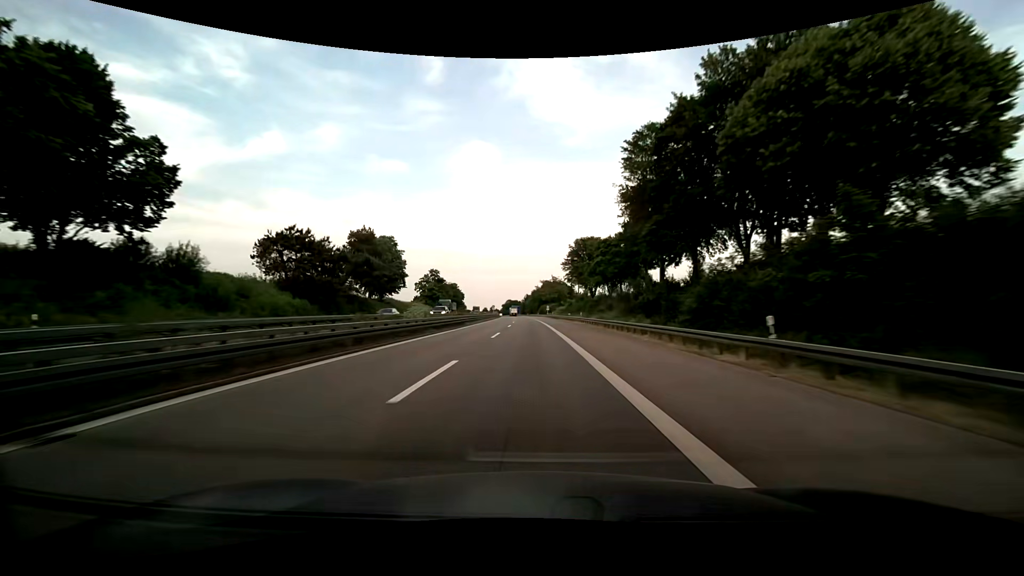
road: motorway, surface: asphalt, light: Day
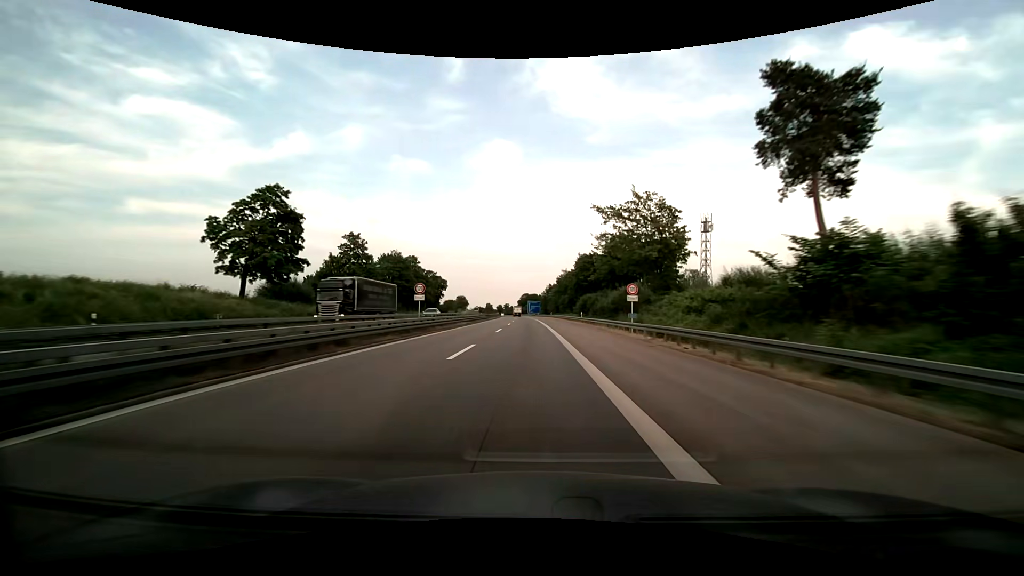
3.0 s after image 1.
(-1.4, +101.9) m; -2°
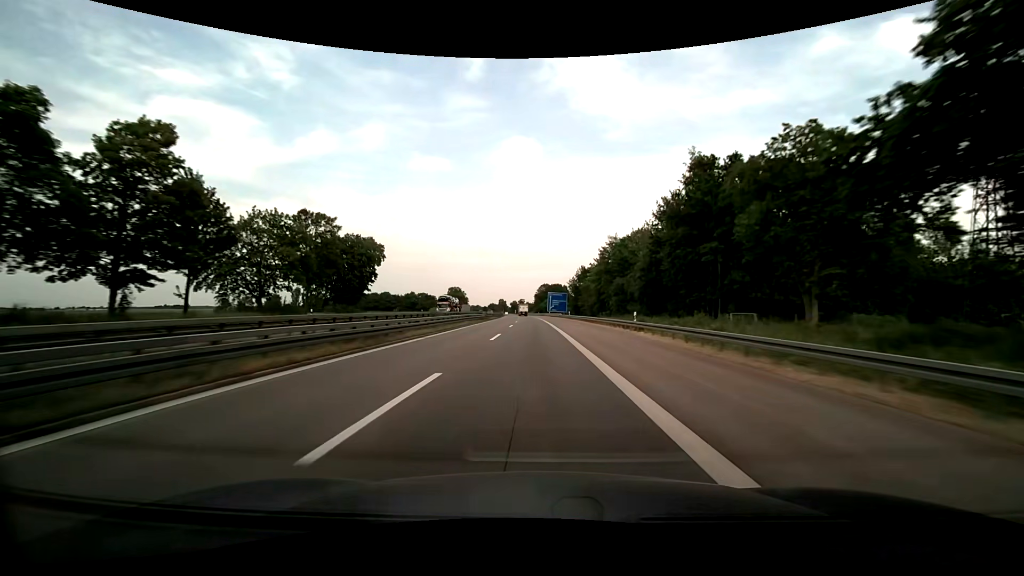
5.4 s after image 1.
(-1.6, +81.4) m; -2°
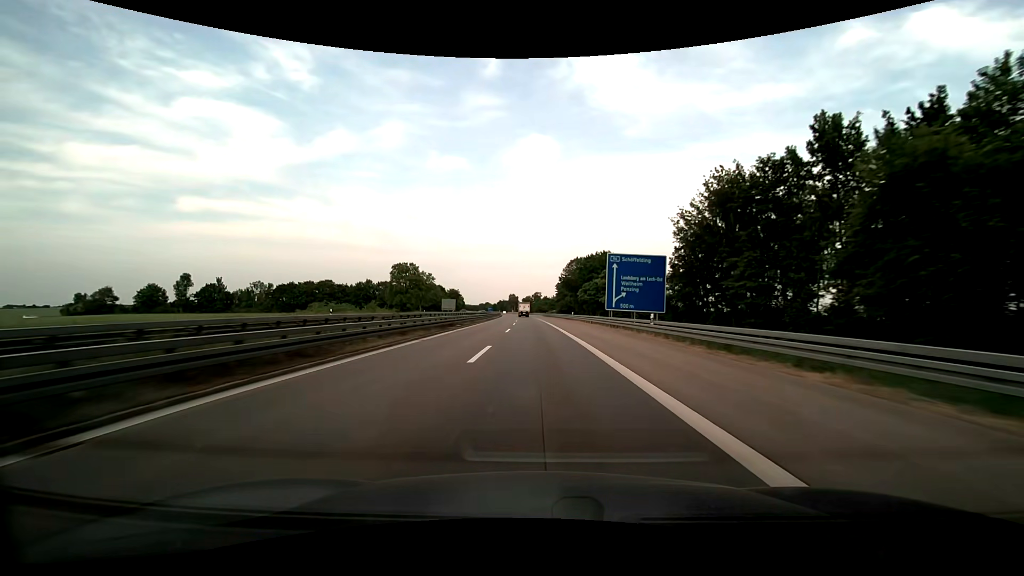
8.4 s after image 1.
(-1.5, +99.8) m; -2°
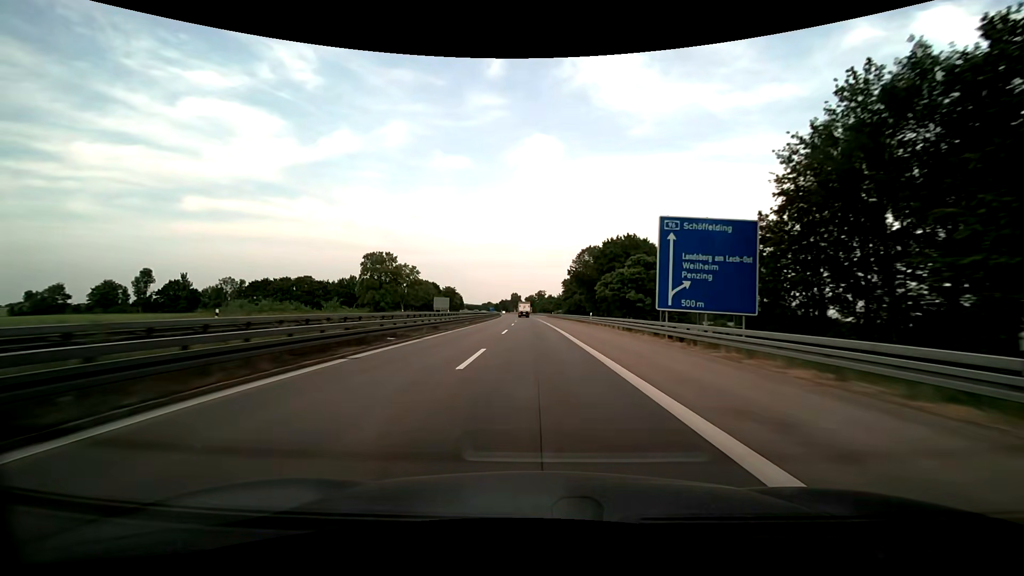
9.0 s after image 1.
(-0.1, +19.7) m; 0°
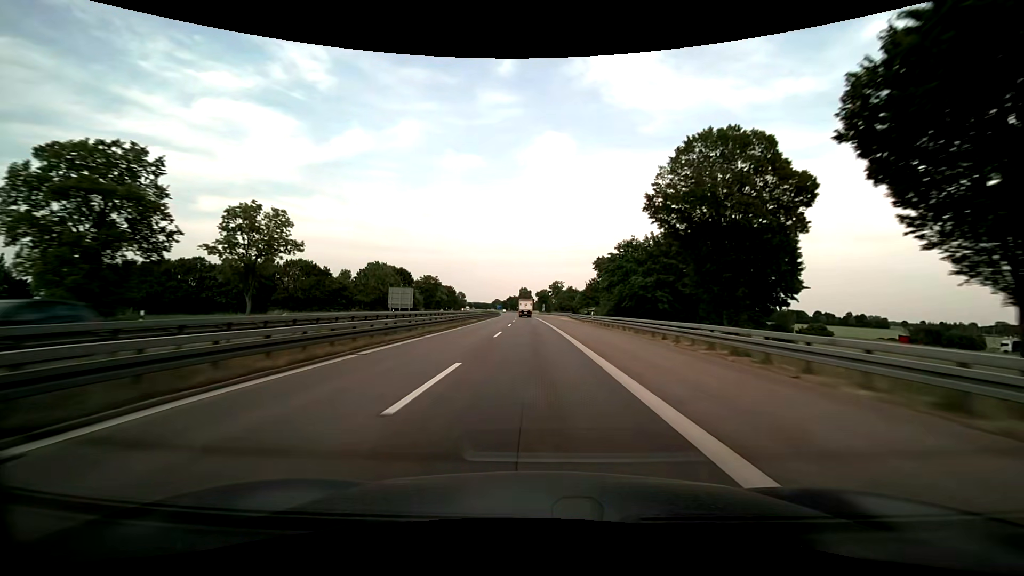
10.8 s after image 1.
(-0.8, +59.0) m; -1°
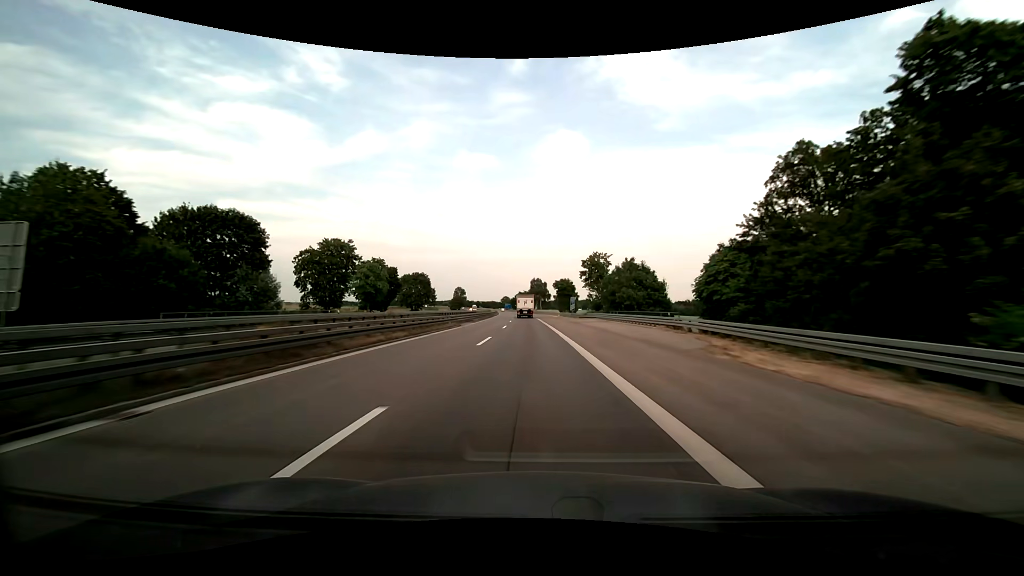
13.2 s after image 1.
(-1.4, +77.9) m; -2°
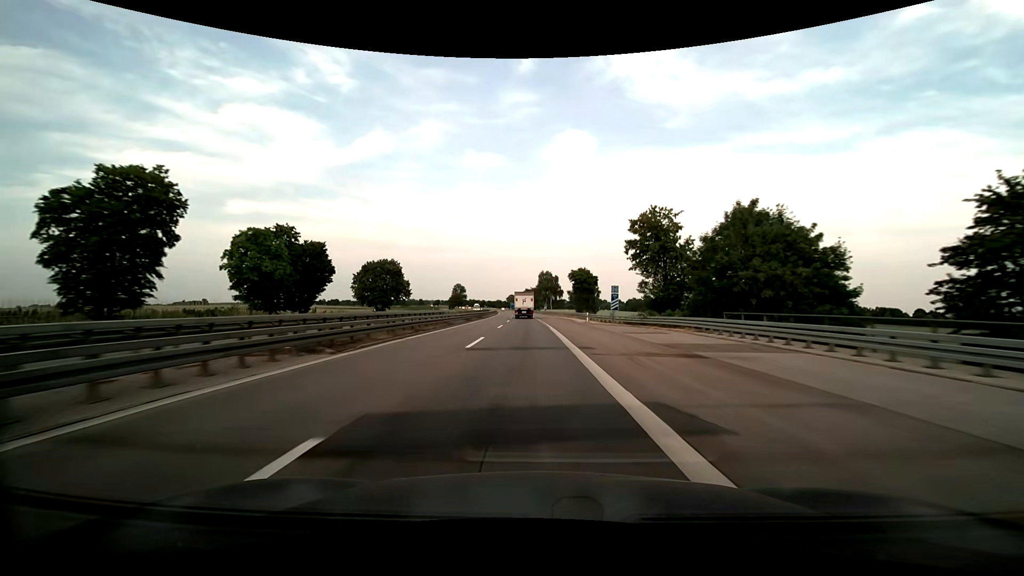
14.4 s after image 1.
(-0.3, +37.7) m; -1°
(0, +10) (0, +20) (0, +30) (0, +40) (-1, +50) (-1, +60) (-1, +70) (-1, +80) (-2, +90) (-2, +100) m
